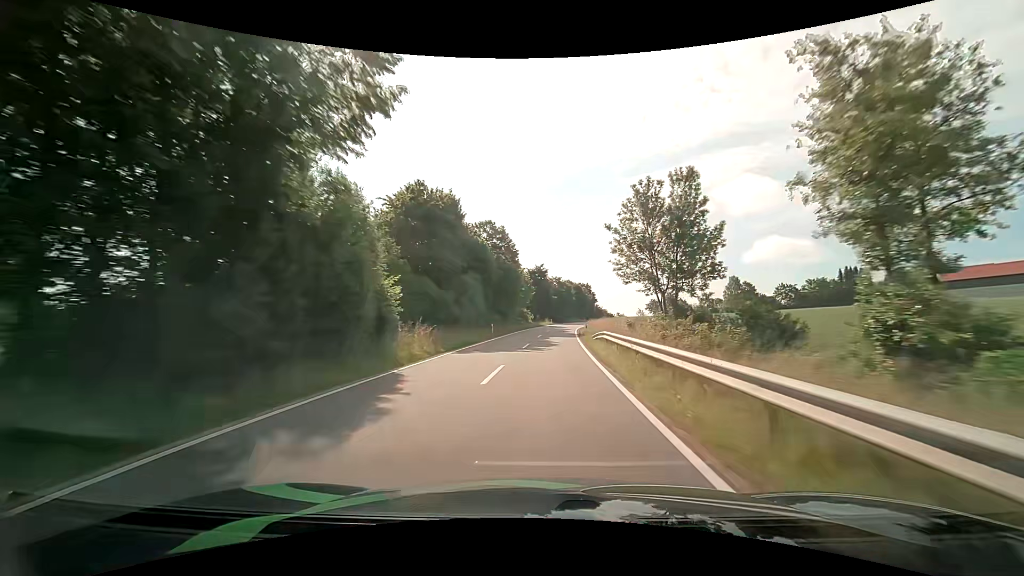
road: tertiary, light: Day
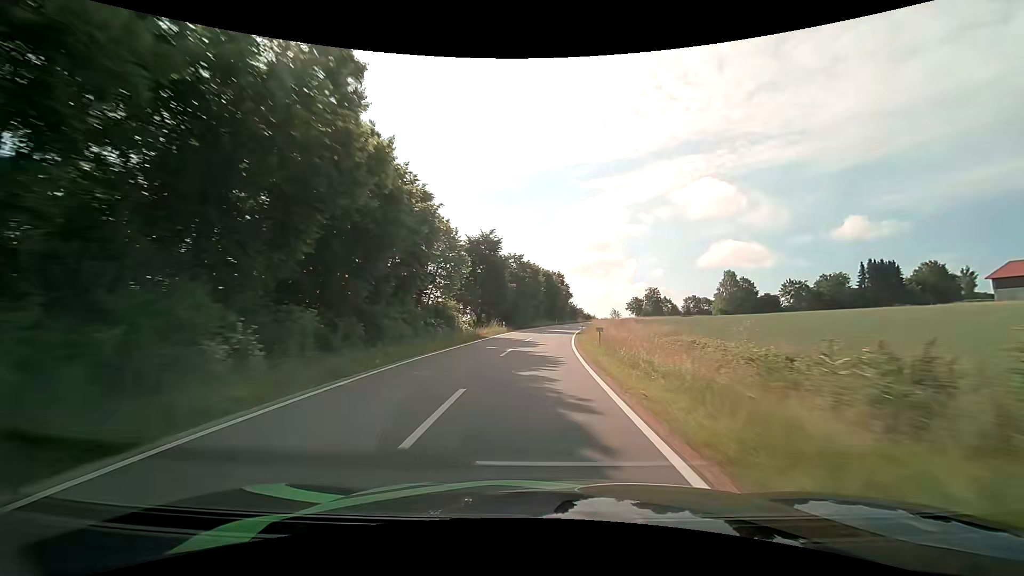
(+1.7, +41.2) m; +5°
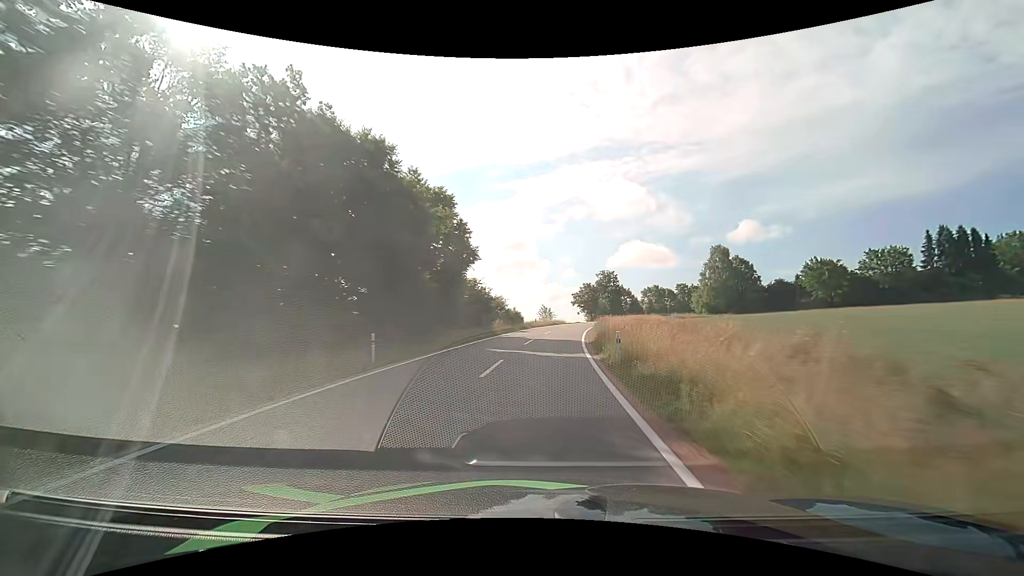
(+4.8, +66.4) m; +10°
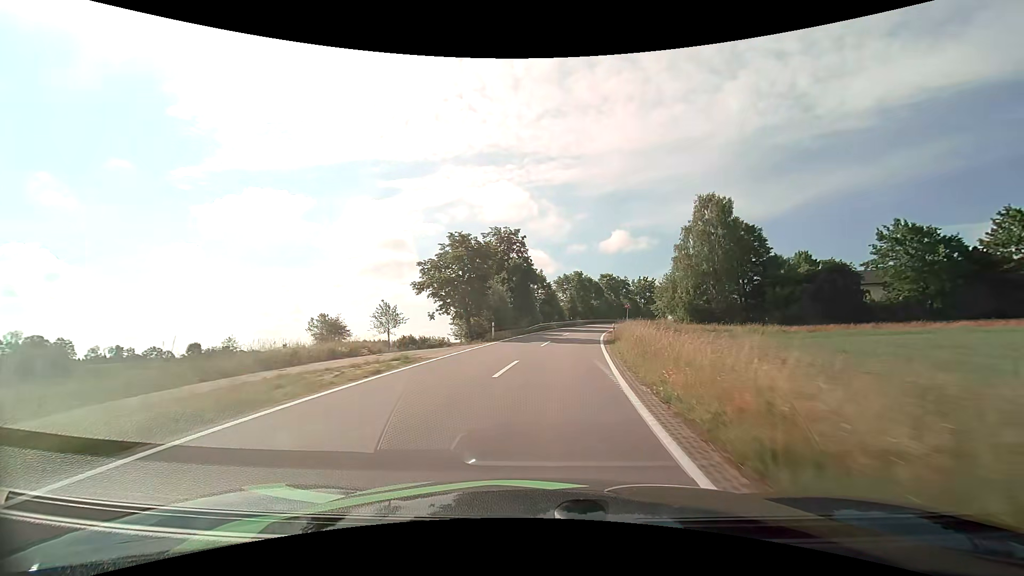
(+6.0, +59.6) m; +13°
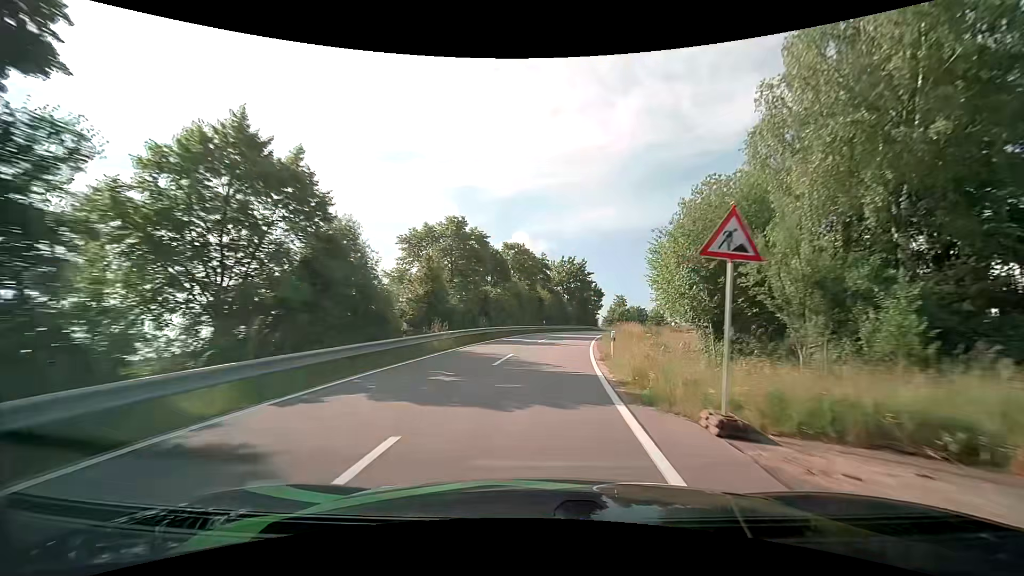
(+5.1, +45.2) m; +12°
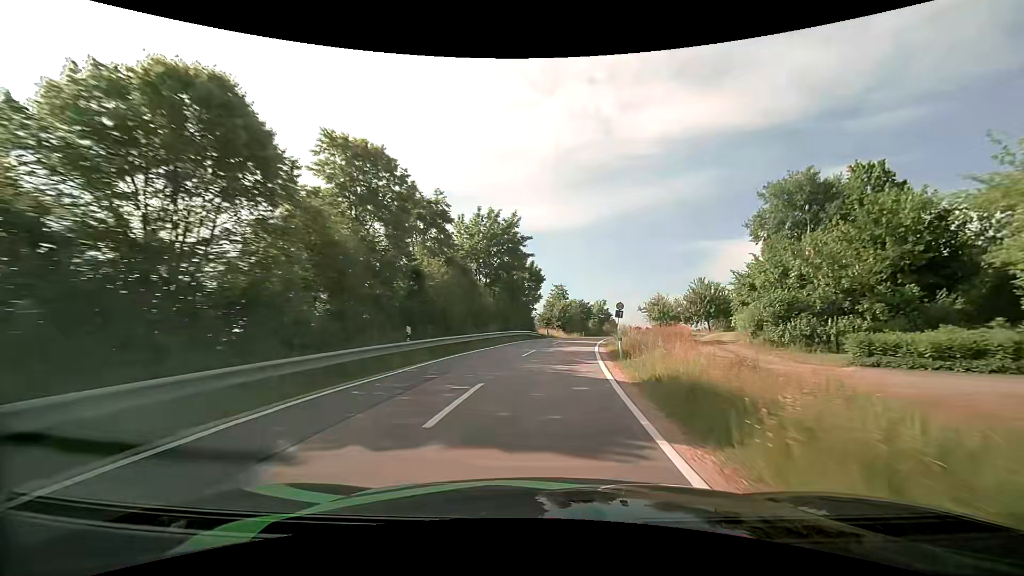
(+2.1, +31.5) m; +8°
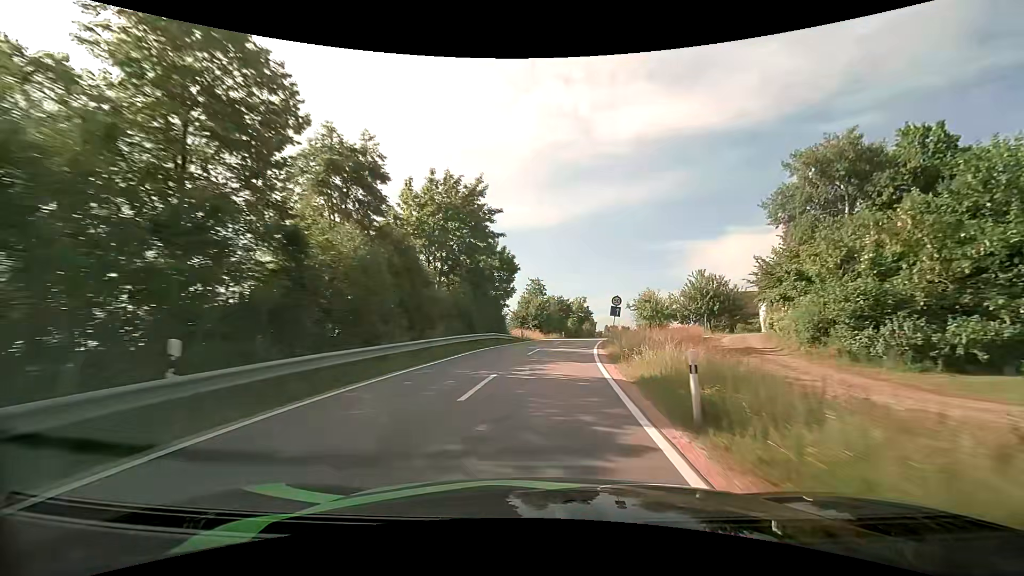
(+0.3, +9.8) m; +3°
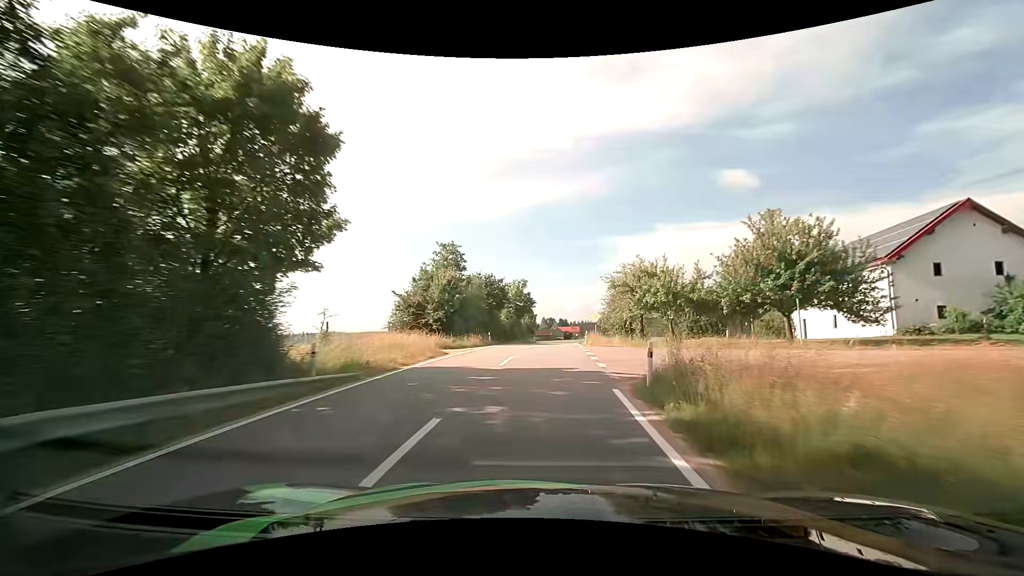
(+2.0, +29.3) m; +7°
(0, +10) (0, +20) (+1, +30) (+1, +40) (+2, +50) (+3, +60) (+4, +70) (+5, +80) (+5, +90) (+6, +100) m
